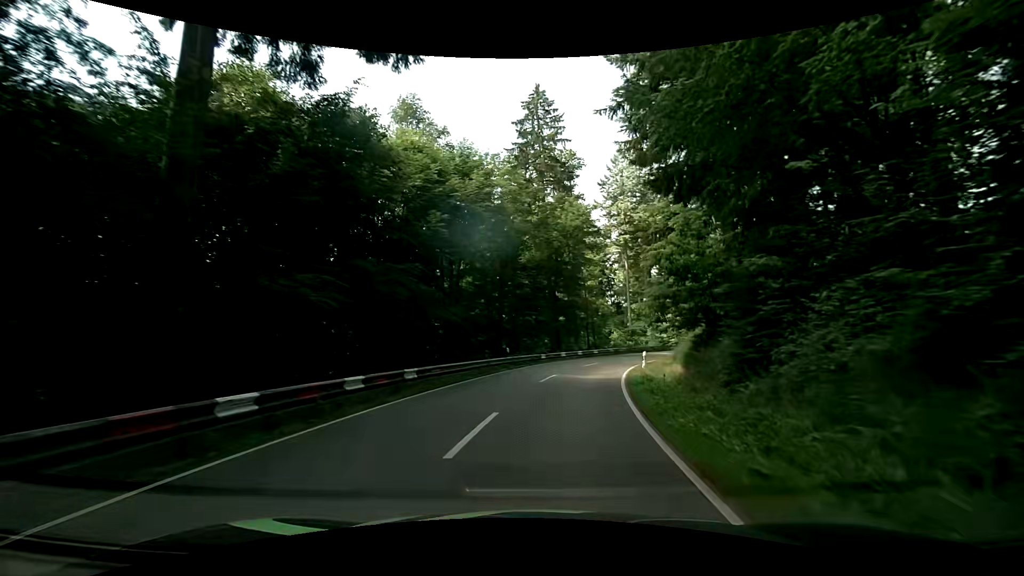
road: secondary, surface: asphalt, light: Day
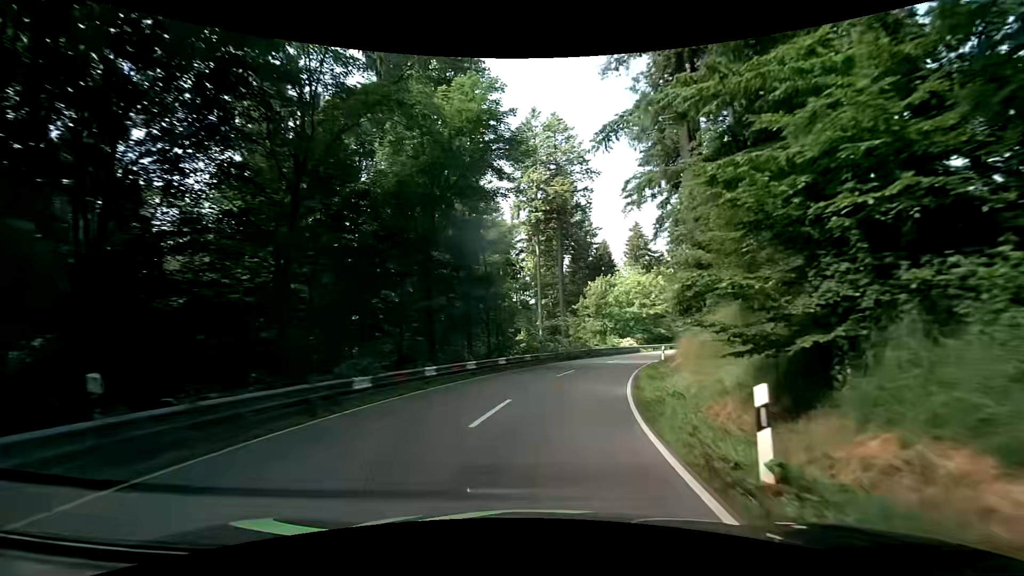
(+2.1, +21.7) m; +11°
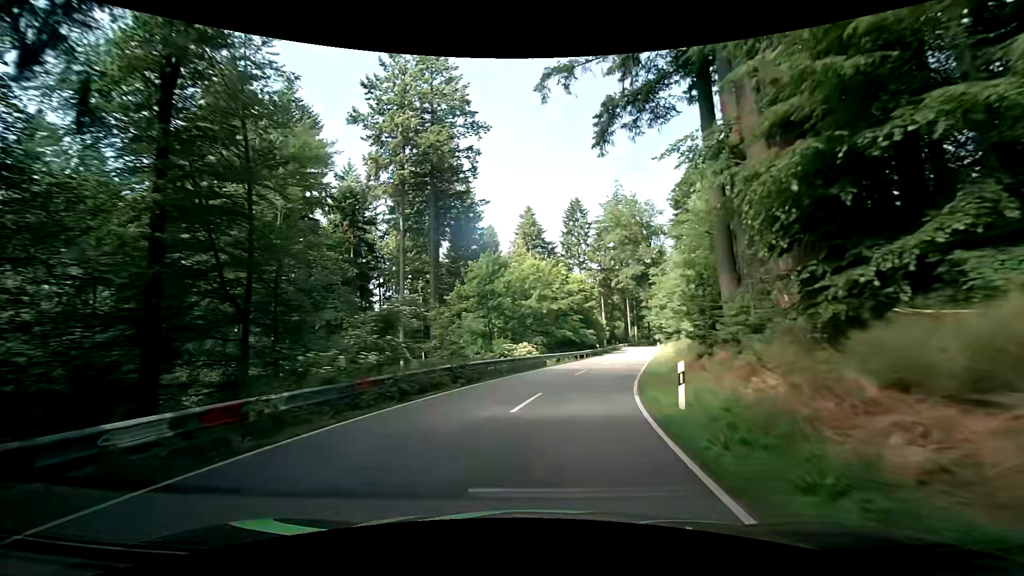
(+2.5, +21.9) m; +14°
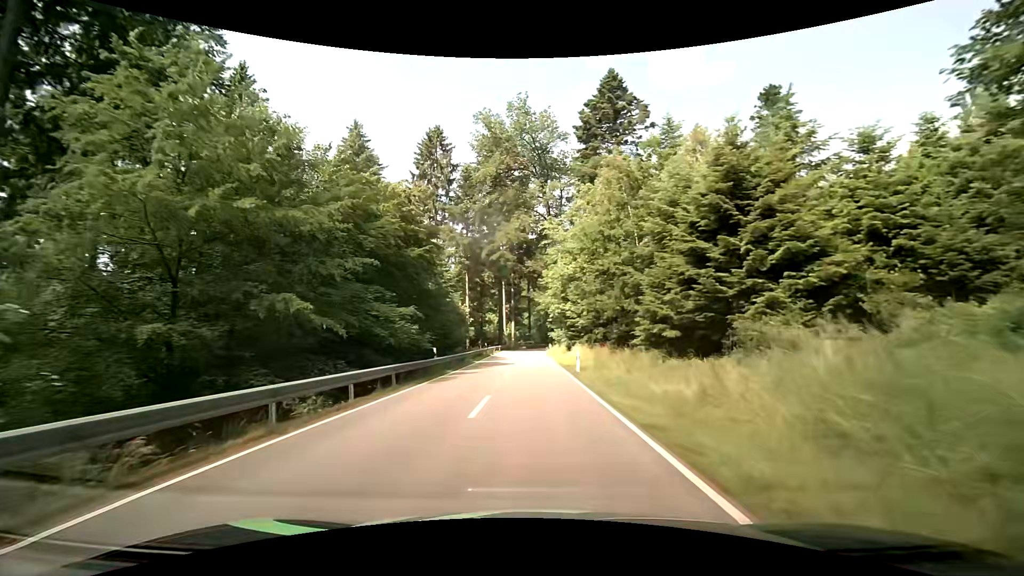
(+6.0, +35.9) m; +15°
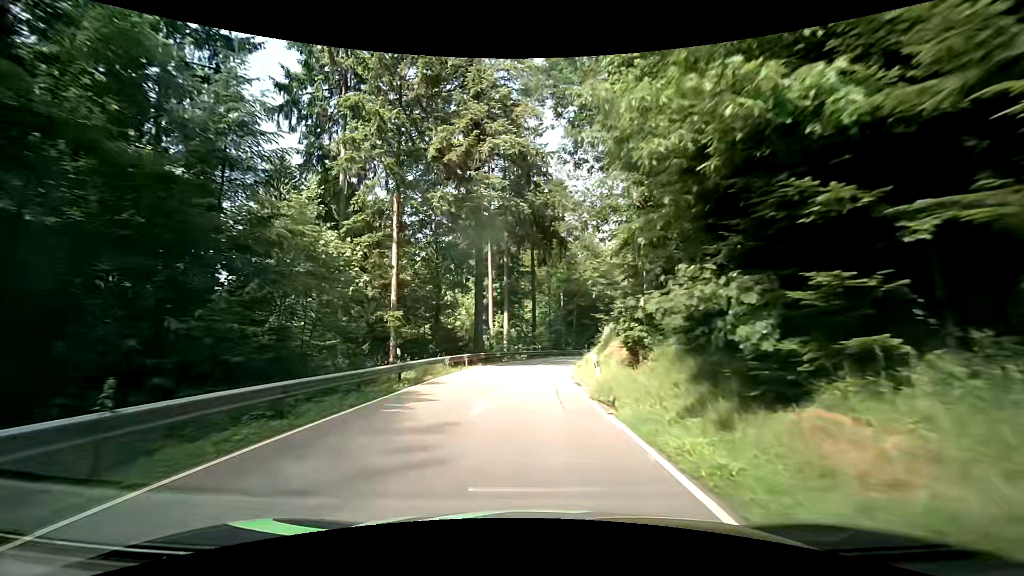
(-0.3, +35.8) m; 0°
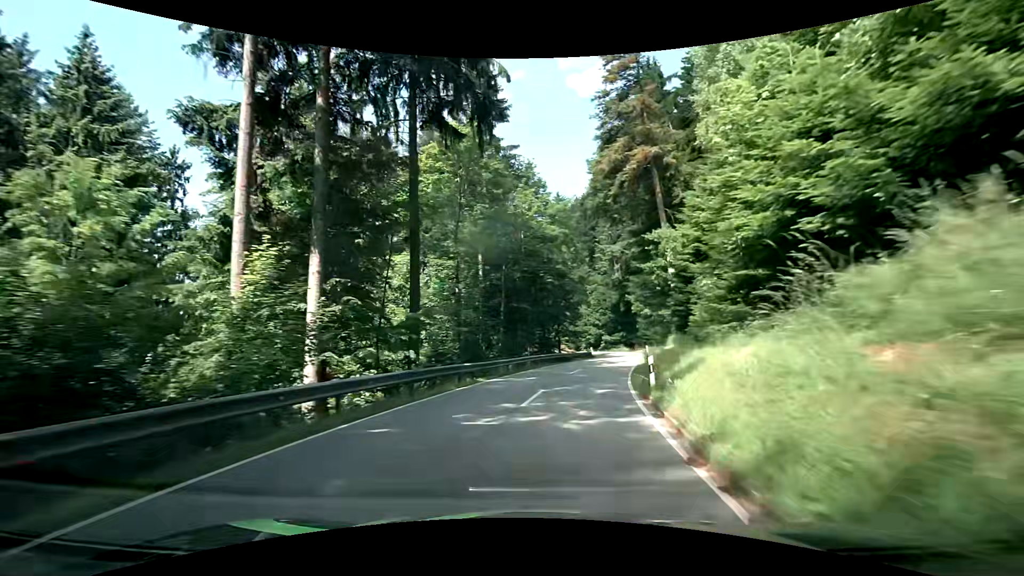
(+0.5, +34.6) m; +7°
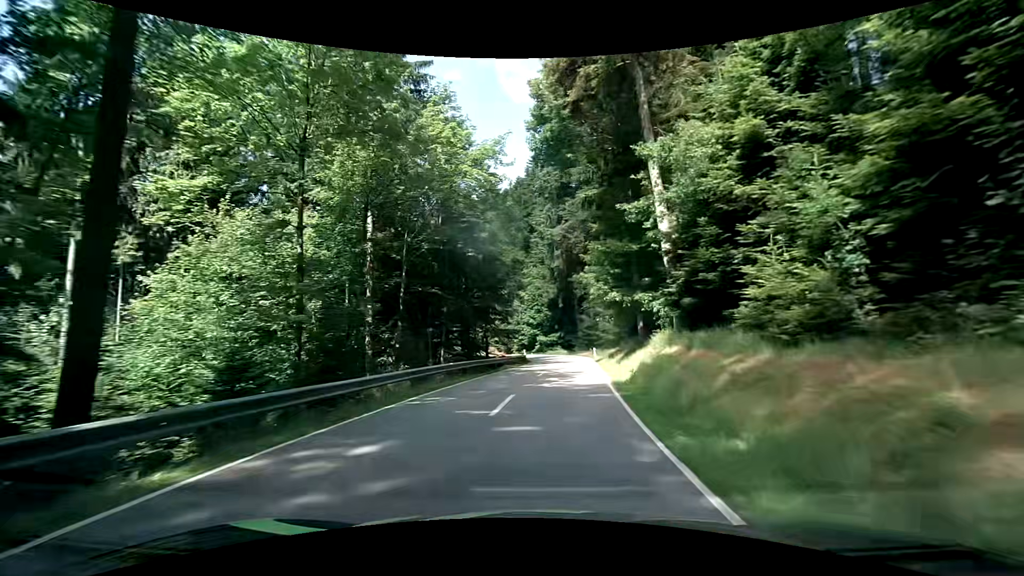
(+1.2, +13.5) m; +9°
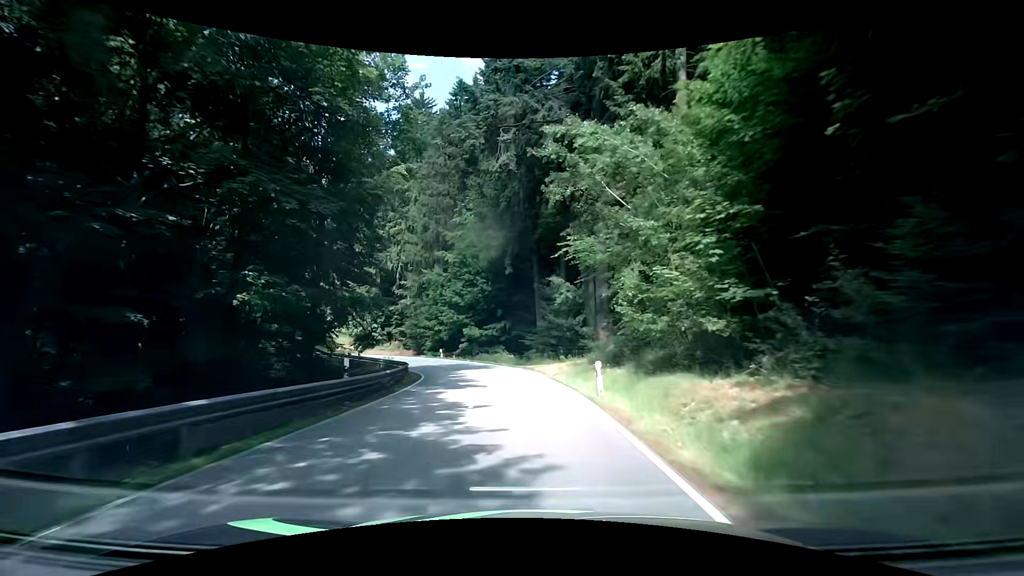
(+2.7, +34.4) m; +7°
(0, +10) (-1, +20) (-3, +30) (-6, +39) (-10, +48) (-17, +55) (-25, +61) (-34, +67) (-41, +74) (-47, +81) m
